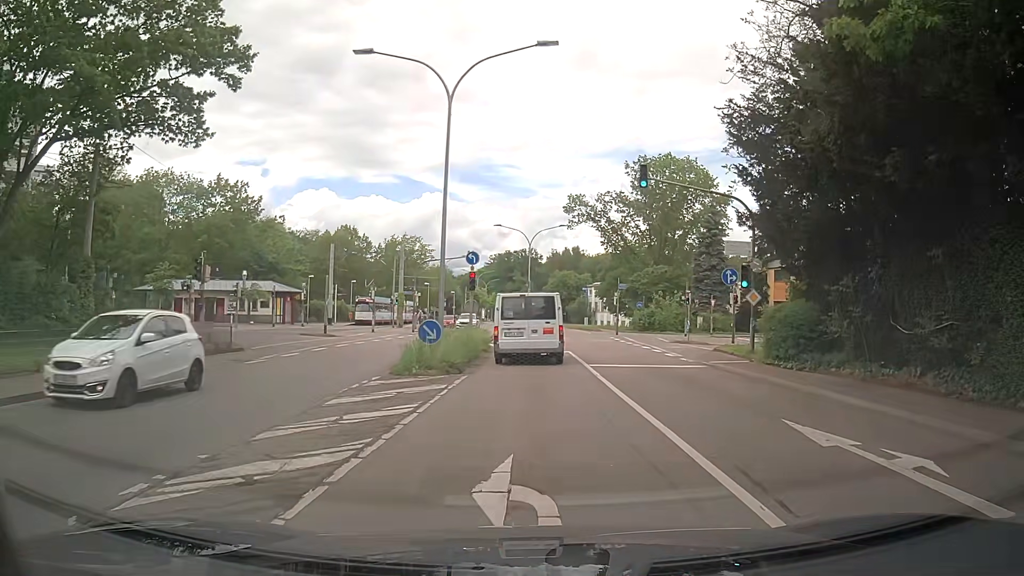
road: secondary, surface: asphalt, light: Day
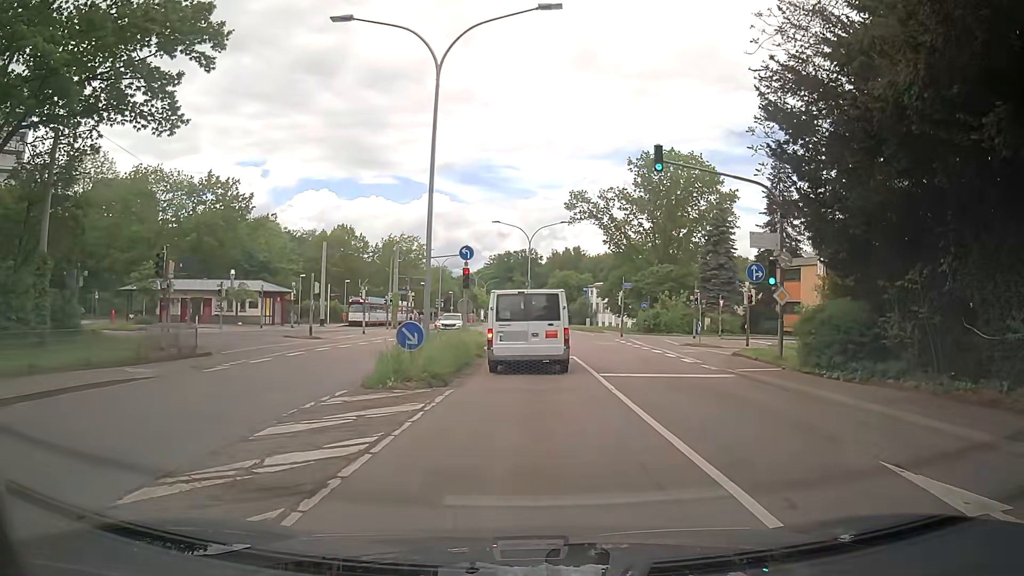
(+0.1, +2.7) m; +2°
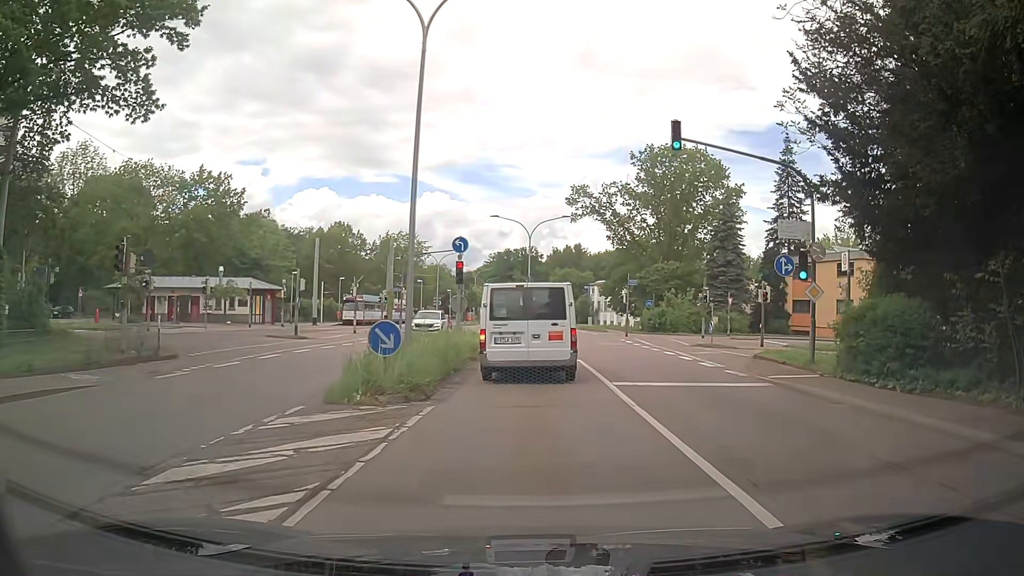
(0.0, +2.4) m; +1°
